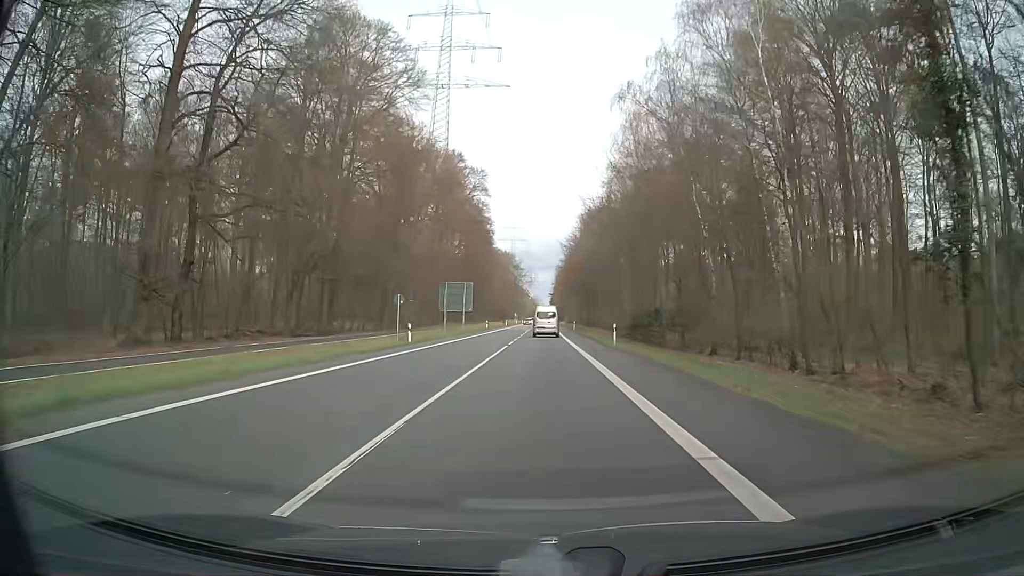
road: secondary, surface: asphalt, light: Day
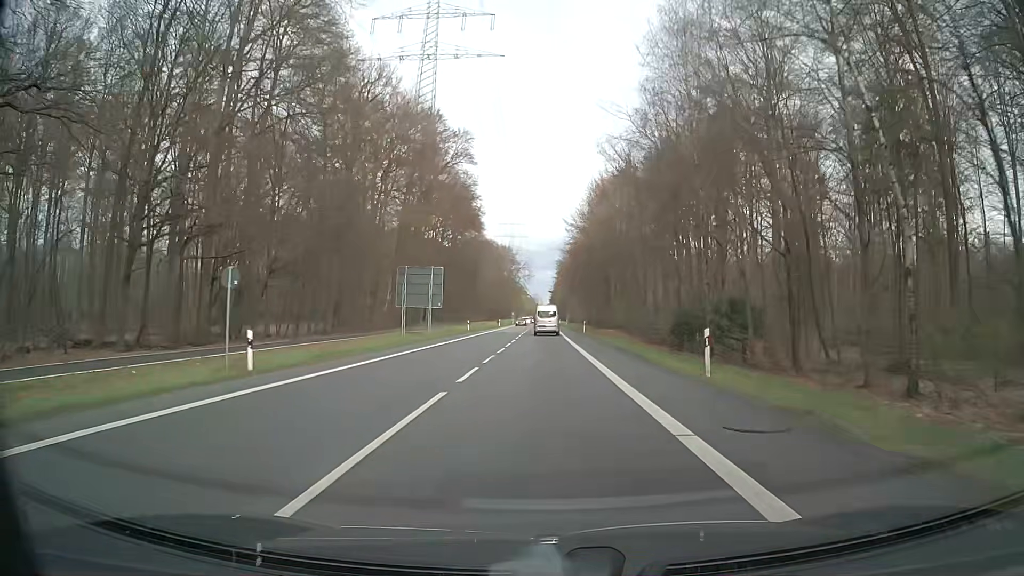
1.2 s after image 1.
(-0.4, +21.6) m; -1°
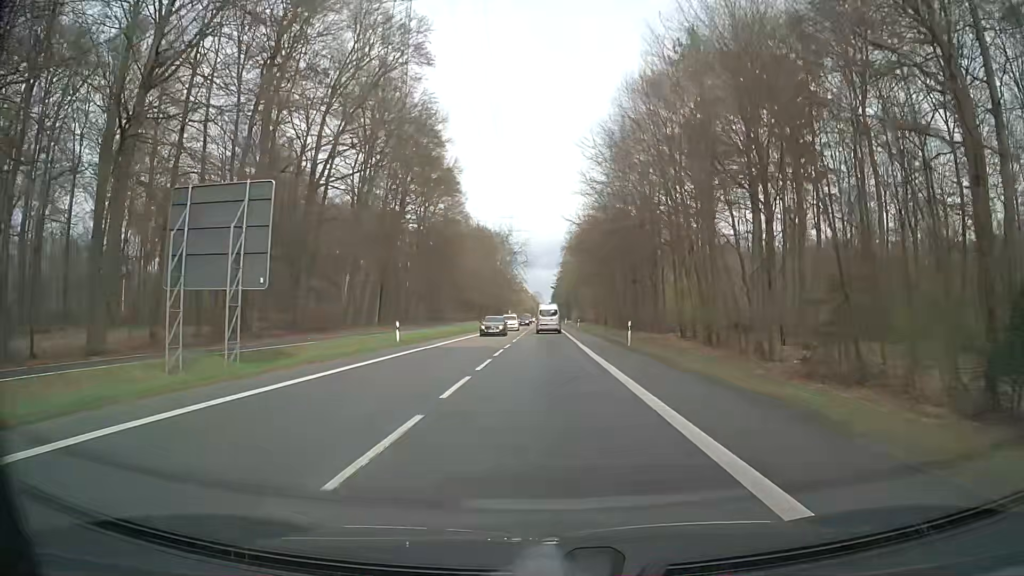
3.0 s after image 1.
(+0.1, +33.3) m; 0°
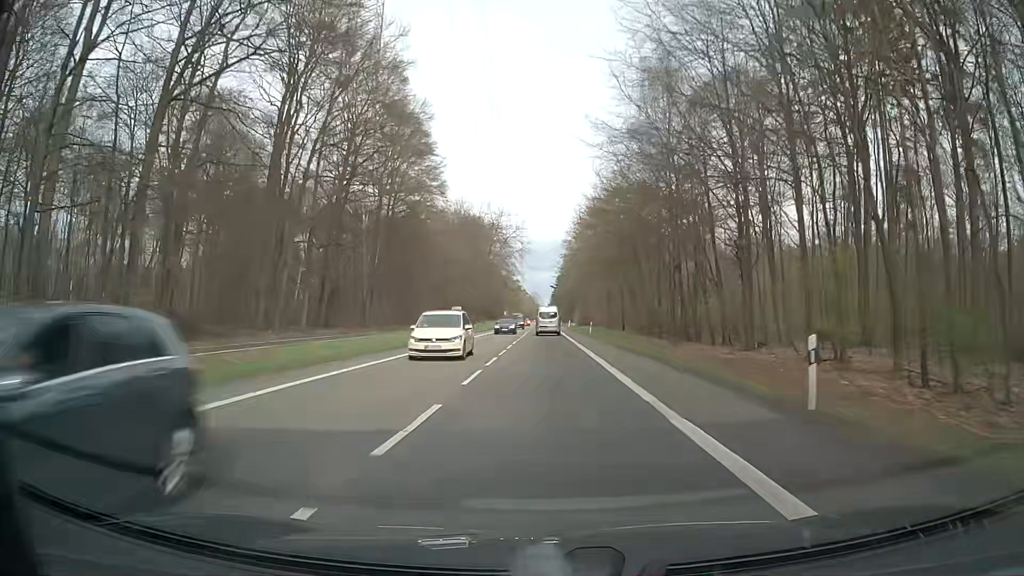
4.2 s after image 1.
(0.0, +22.6) m; 0°
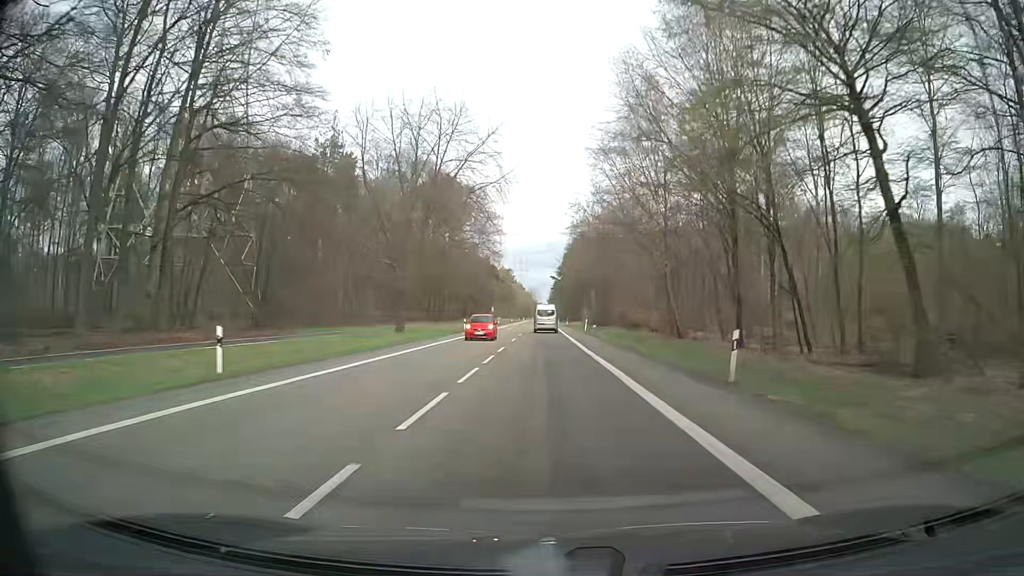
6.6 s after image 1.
(0.0, +45.8) m; 0°
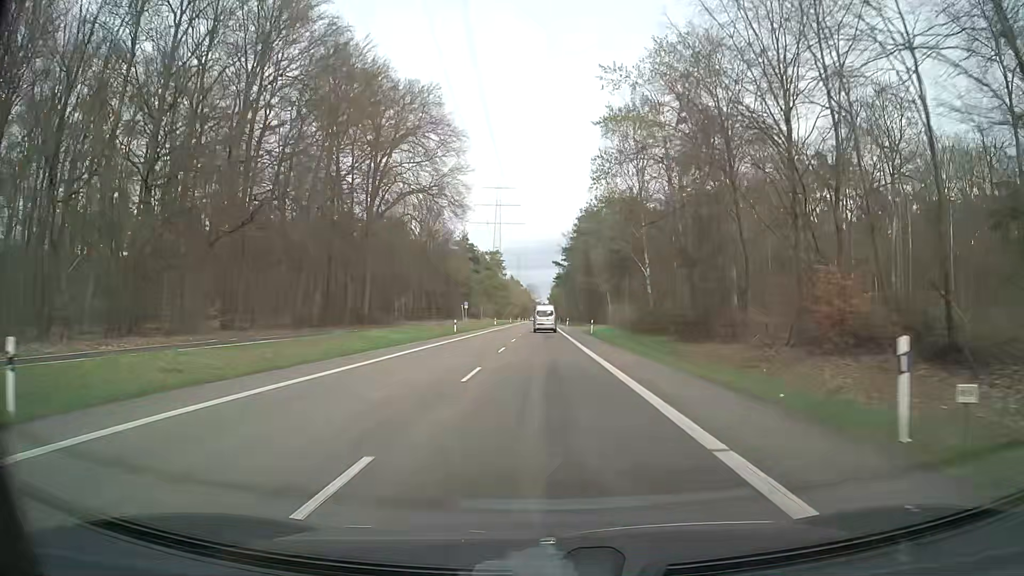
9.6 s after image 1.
(+0.5, +57.4) m; +1°
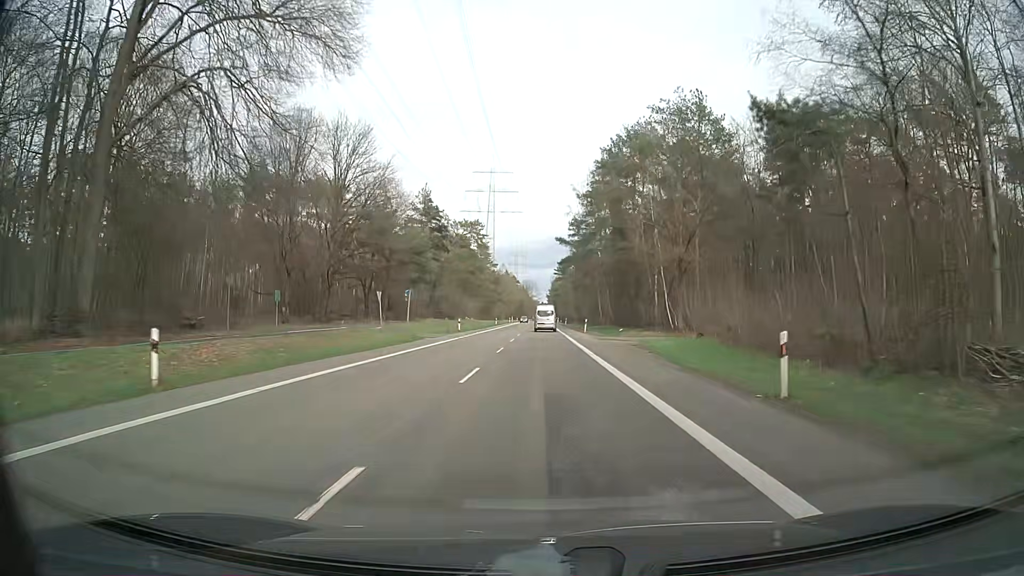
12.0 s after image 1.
(-0.1, +46.1) m; 0°
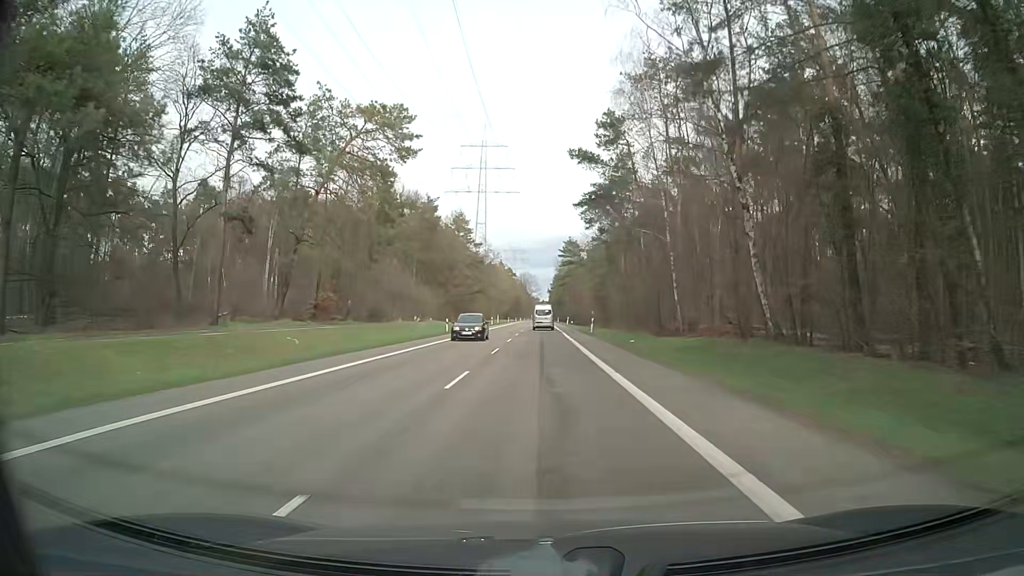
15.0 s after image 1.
(0.0, +58.1) m; 0°
(0, +10) (0, +20) (0, +30) (0, +40) (0, +50) (0, +60) (-1, +70) (-1, +80) (-1, +90) (-1, +100) m
